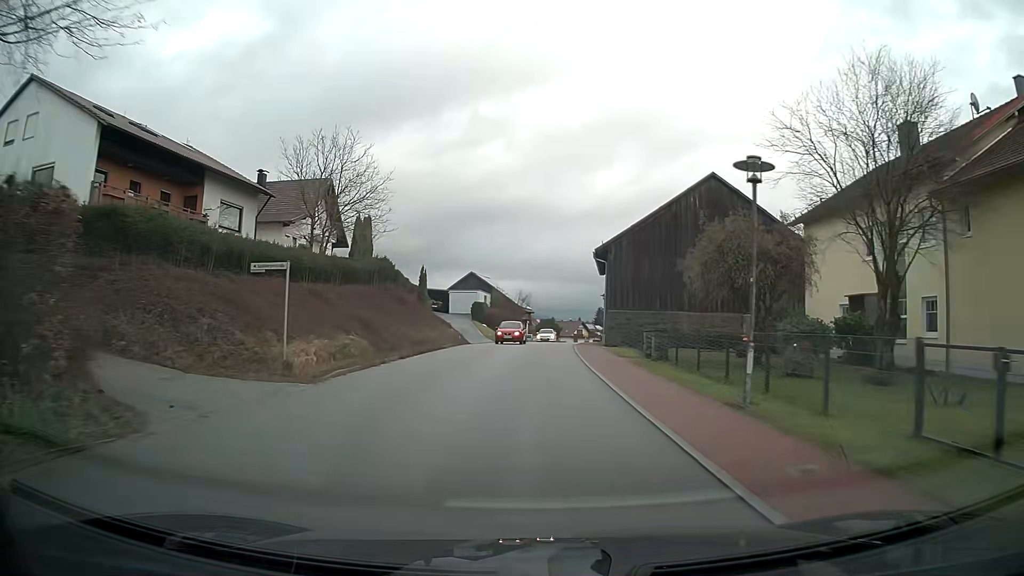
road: tertiary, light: Day
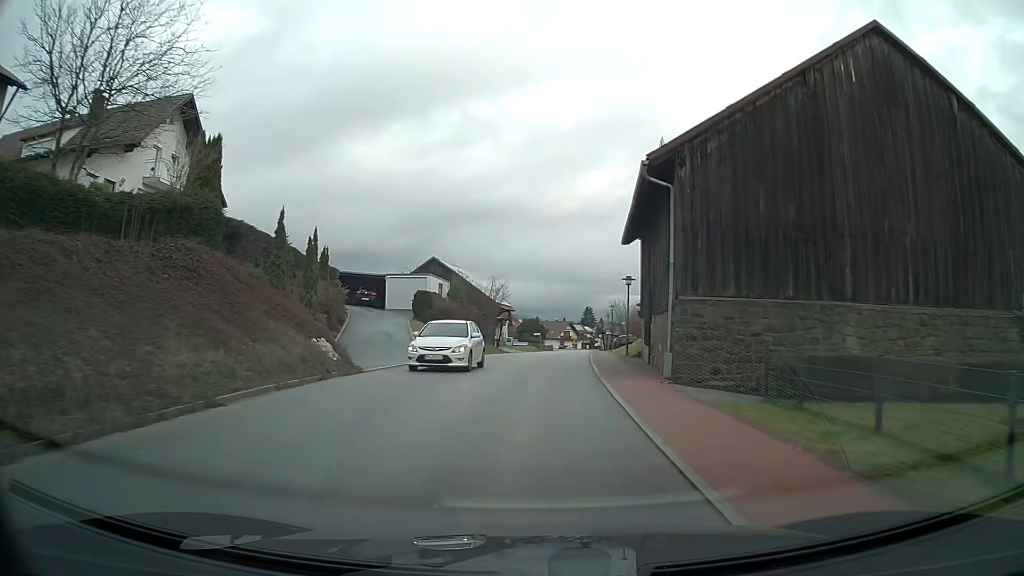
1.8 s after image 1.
(+0.3, +22.3) m; +2°
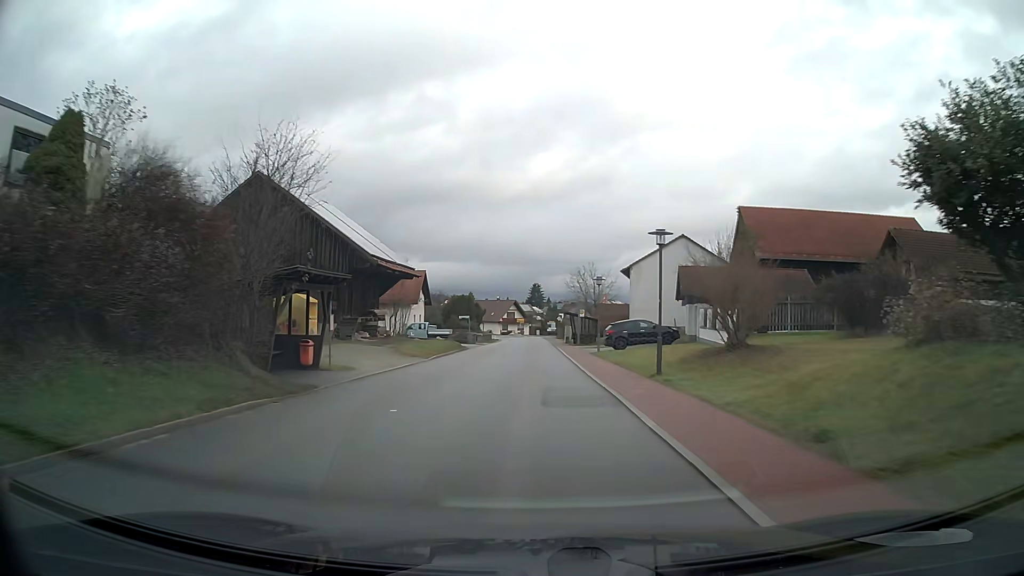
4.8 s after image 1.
(+1.6, +37.1) m; +5°
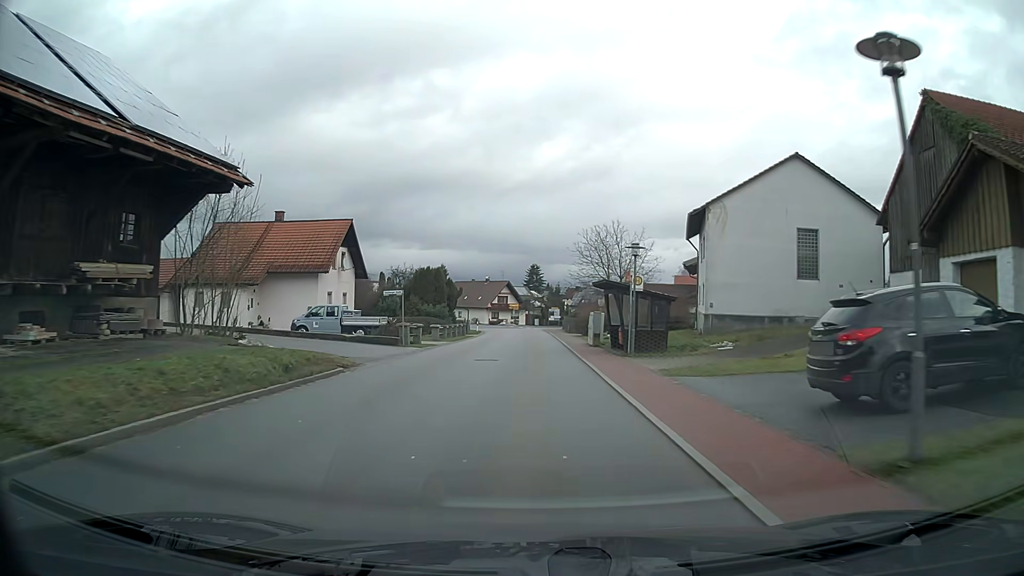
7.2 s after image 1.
(+0.1, +29.8) m; 0°
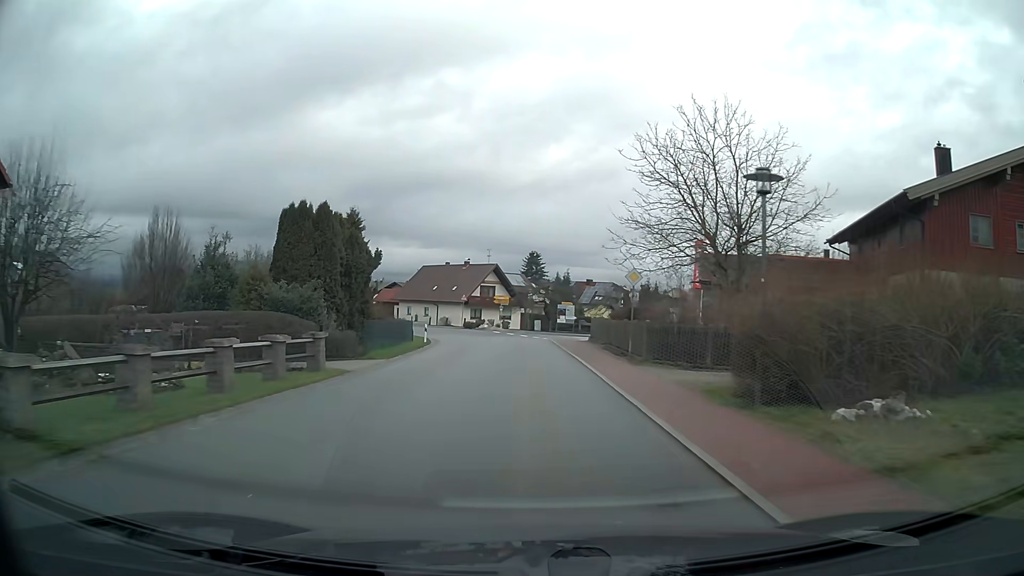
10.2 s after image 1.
(0.0, +36.8) m; 0°
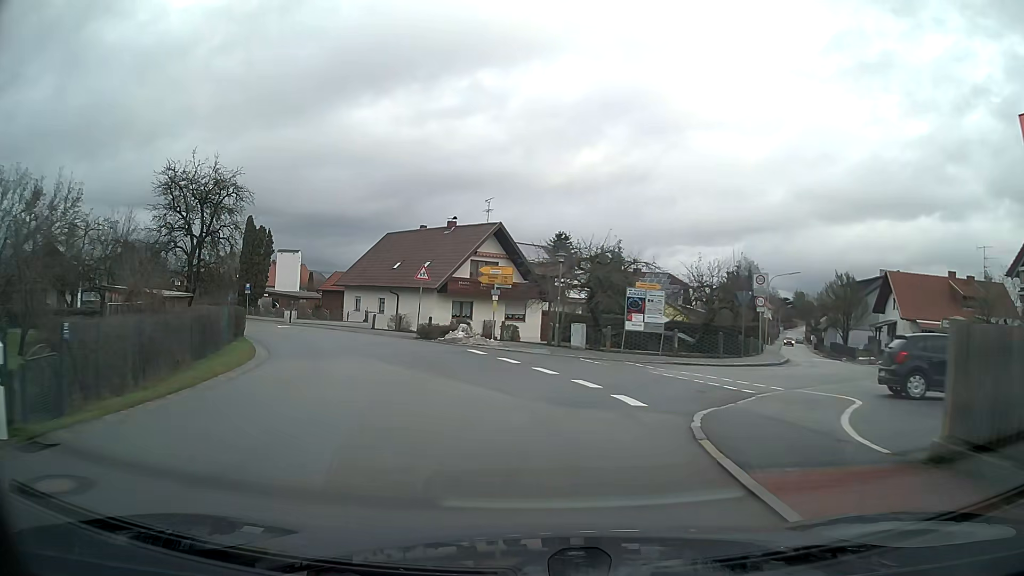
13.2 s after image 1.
(-0.5, +34.5) m; -4°
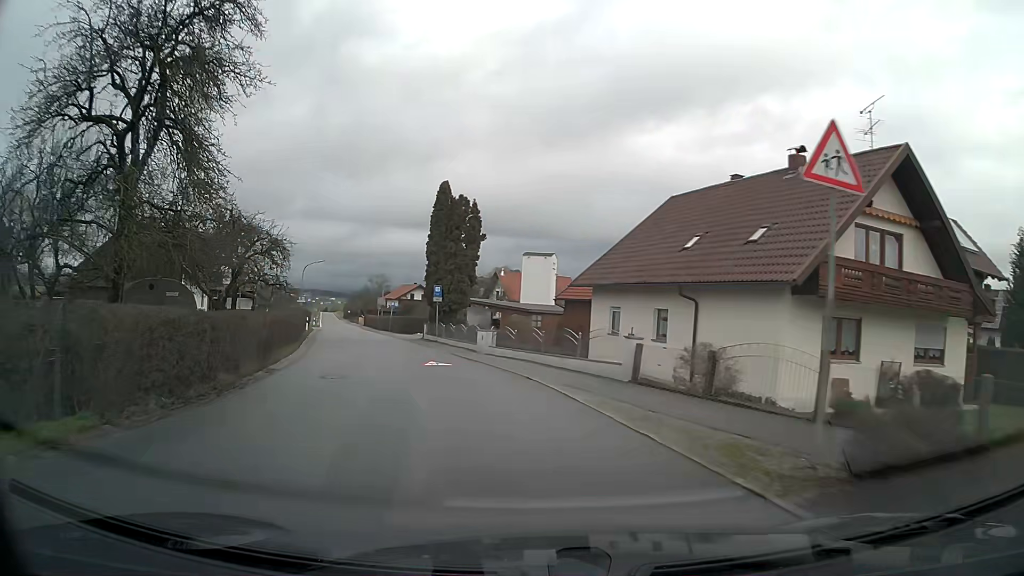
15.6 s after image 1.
(-5.1, +25.2) m; -24°
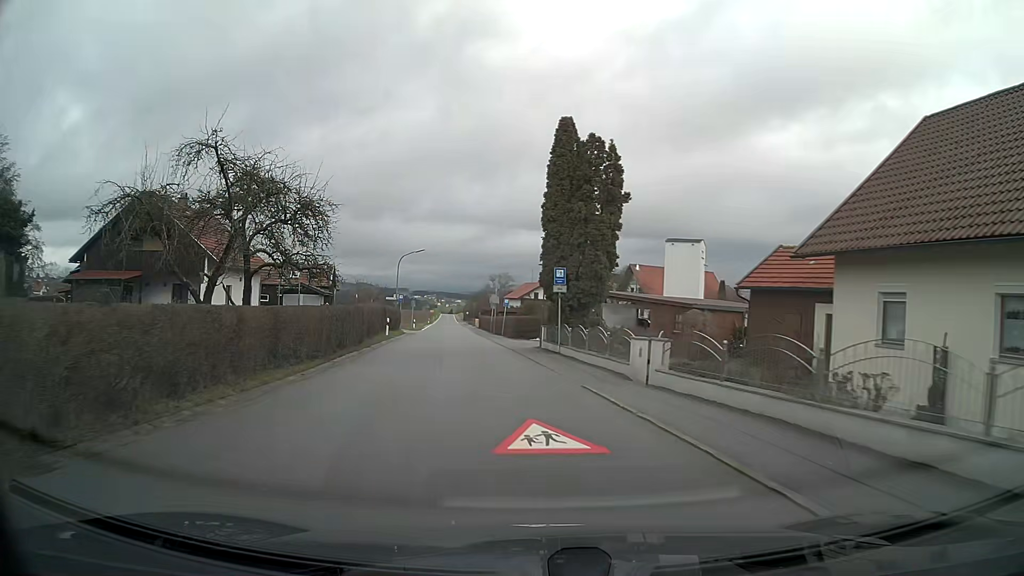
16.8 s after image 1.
(-1.2, +13.6) m; -9°
